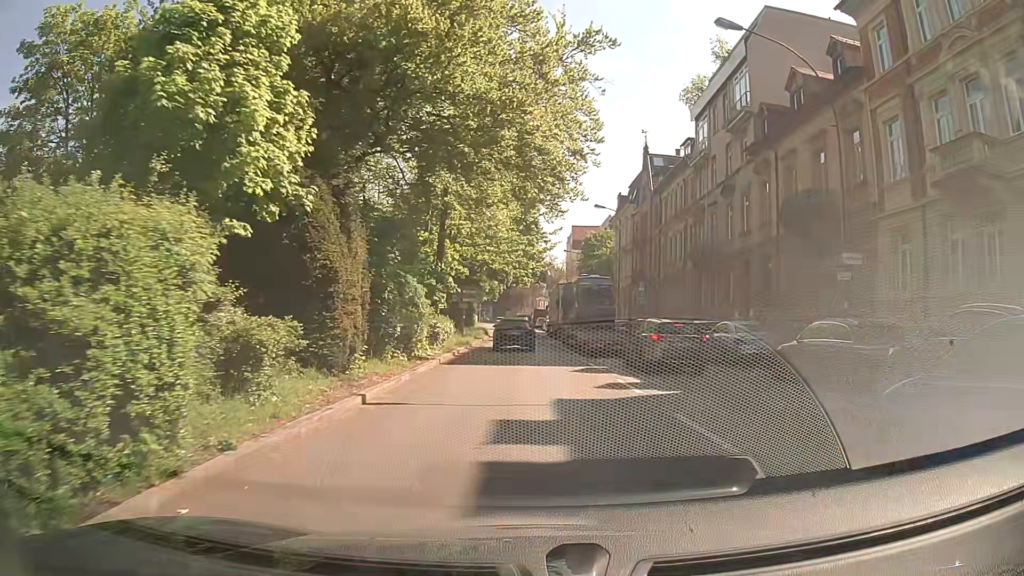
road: primary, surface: asphalt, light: Day
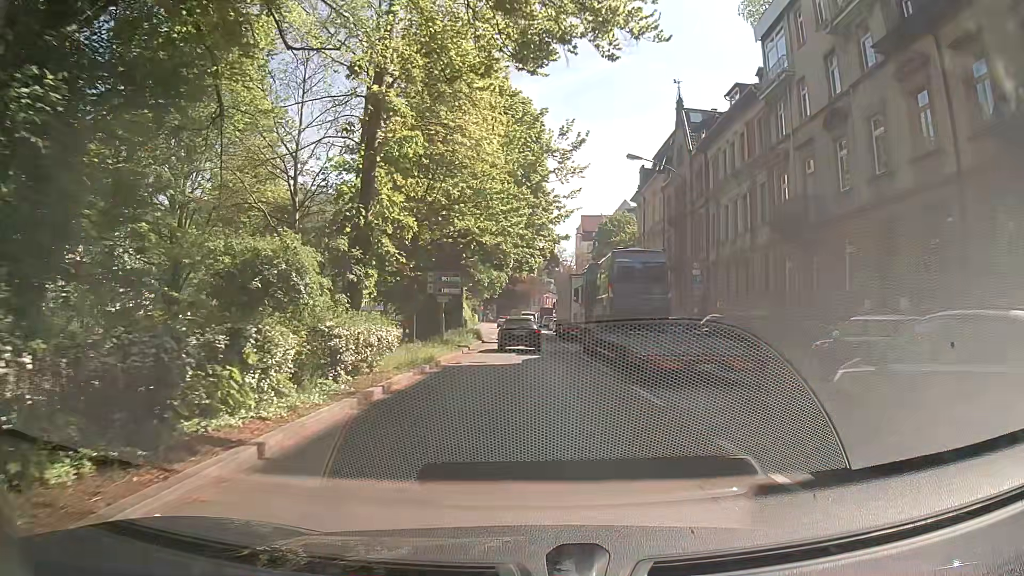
(0.0, +14.4) m; 0°
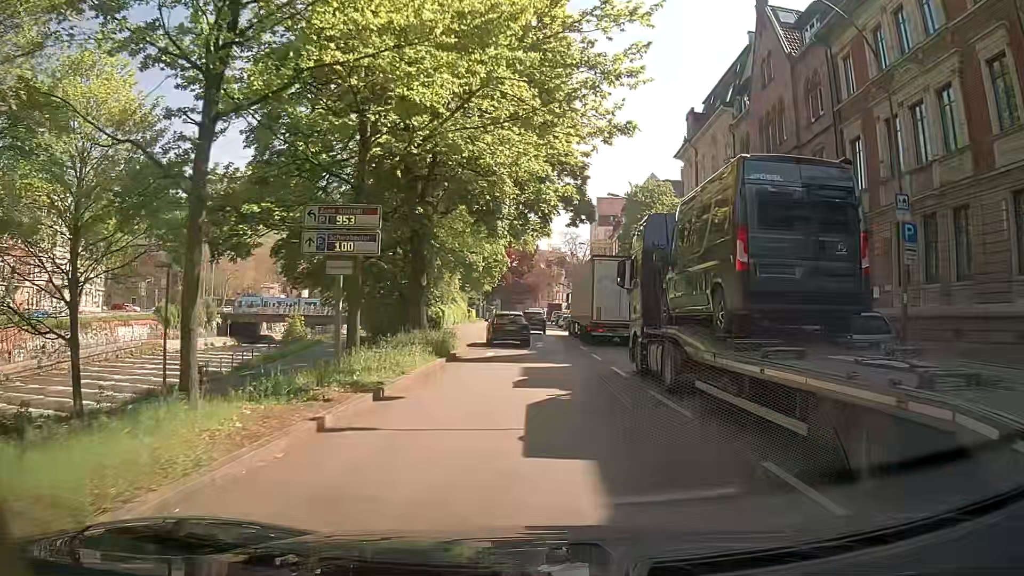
(-0.1, +19.3) m; -1°
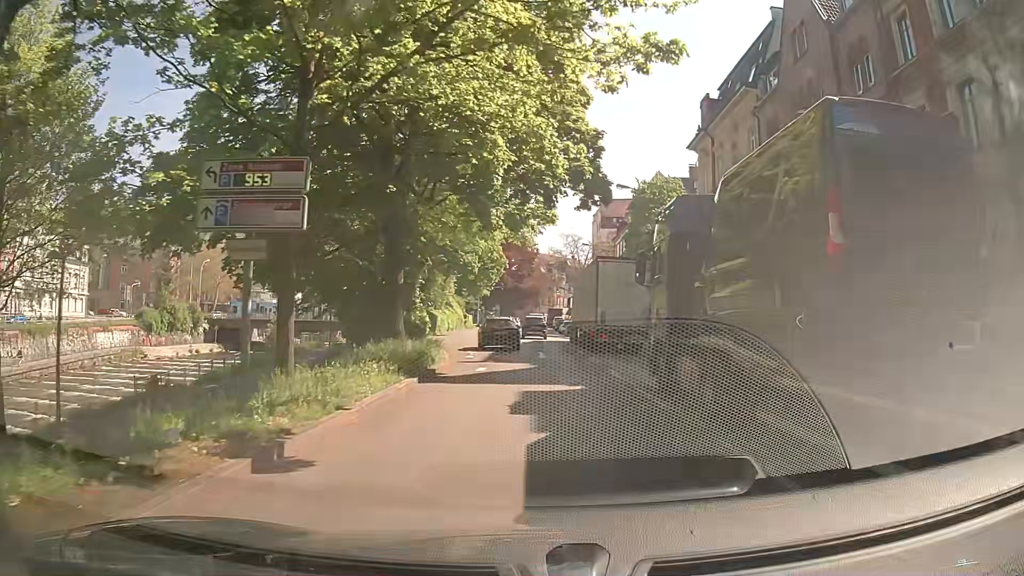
(0.0, +4.8) m; 0°
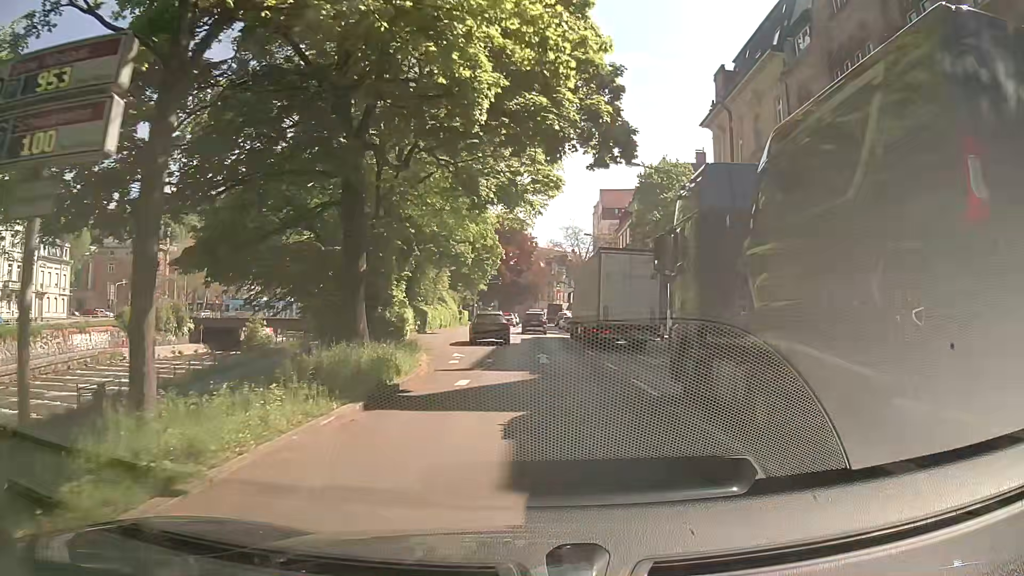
(0.0, +4.8) m; -1°
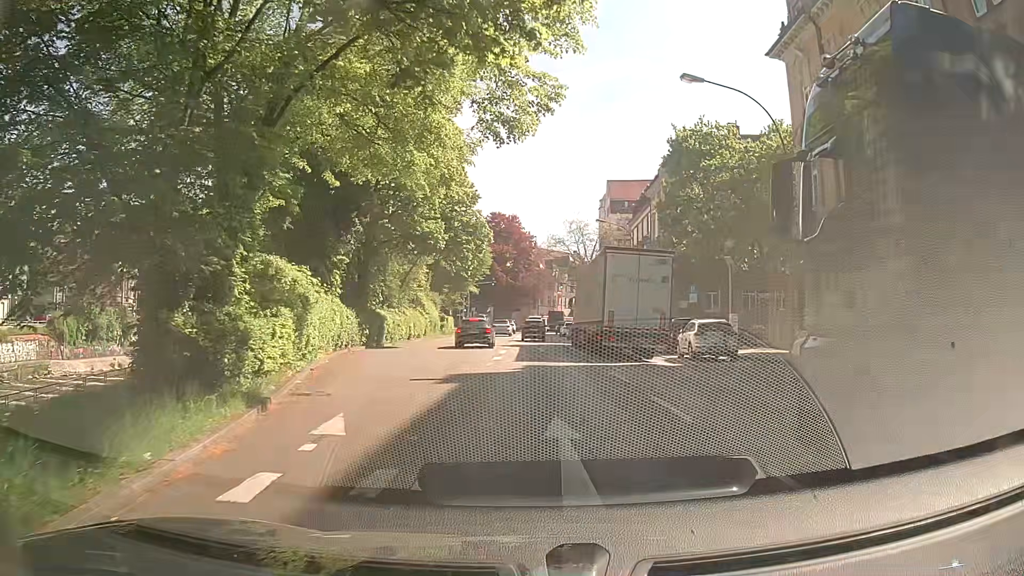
(+0.4, +14.5) m; +2°
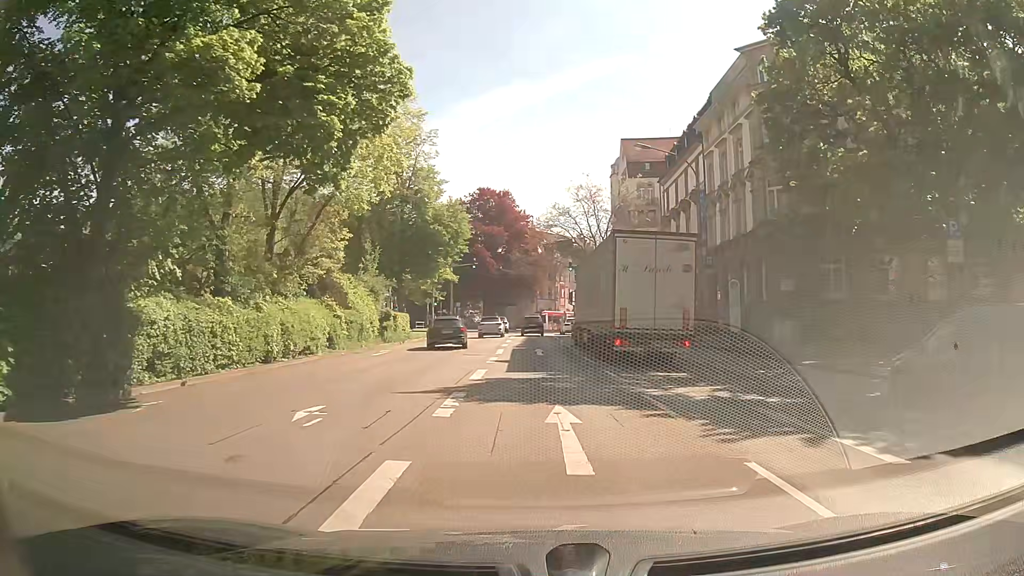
(-0.1, +23.9) m; 0°
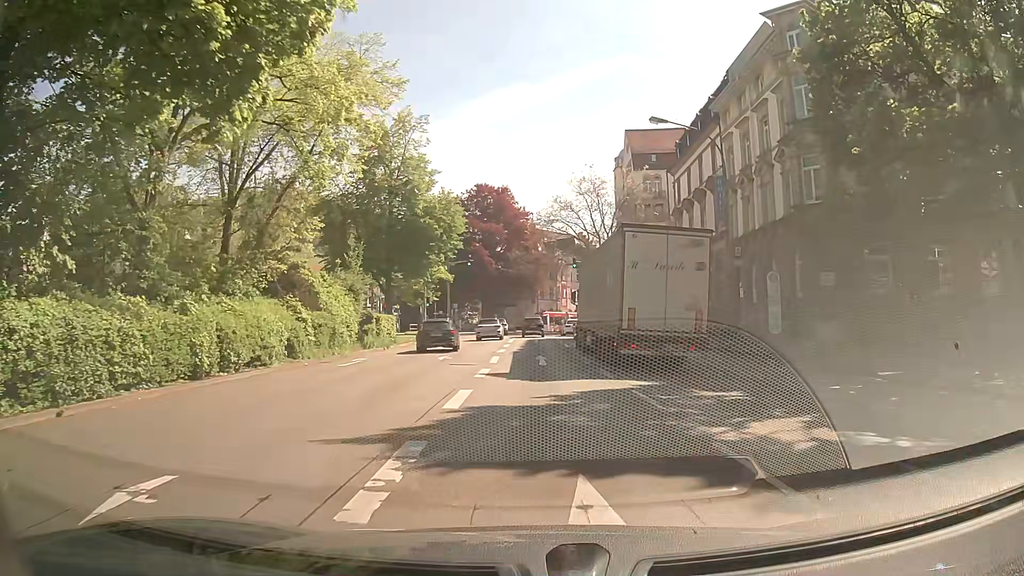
(0.0, +4.8) m; -1°
(0, +10) (0, +20) (0, +30) (0, +40) (0, +50) (+1, +60) (+1, +70) (+1, +80) (+1, +90) (+4, +100) m
